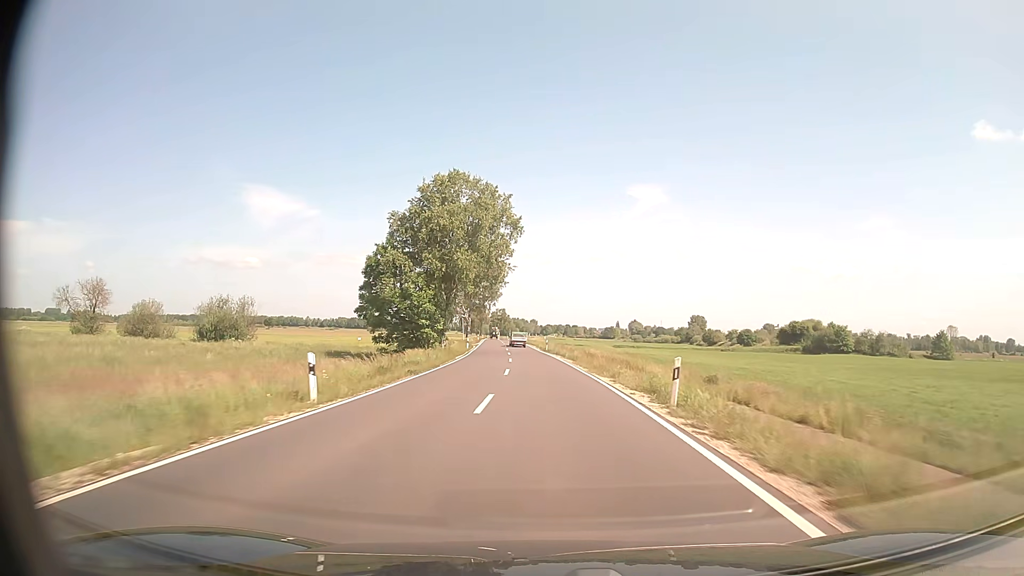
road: secondary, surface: asphalt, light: Day
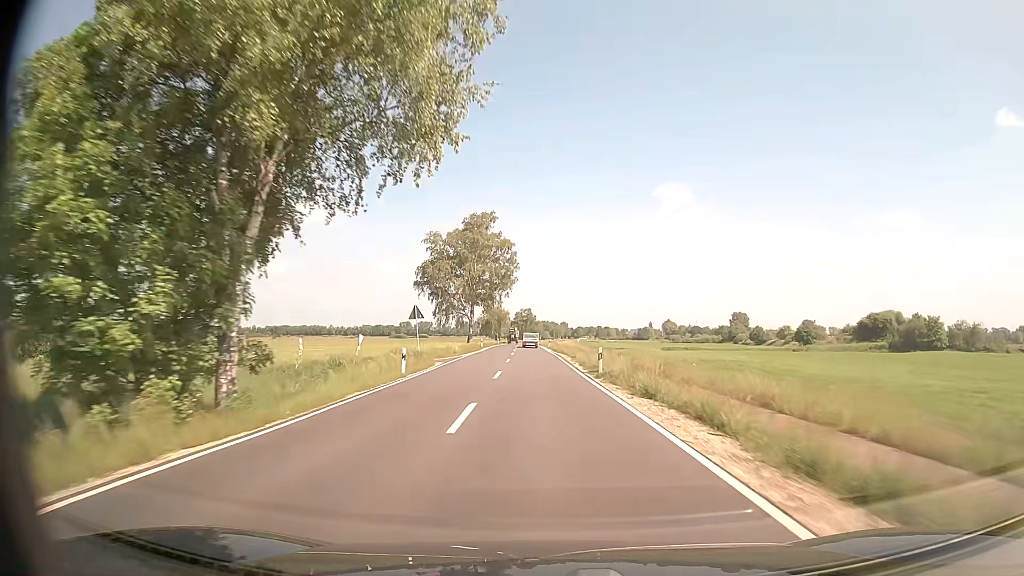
(-0.8, +38.7) m; -2°
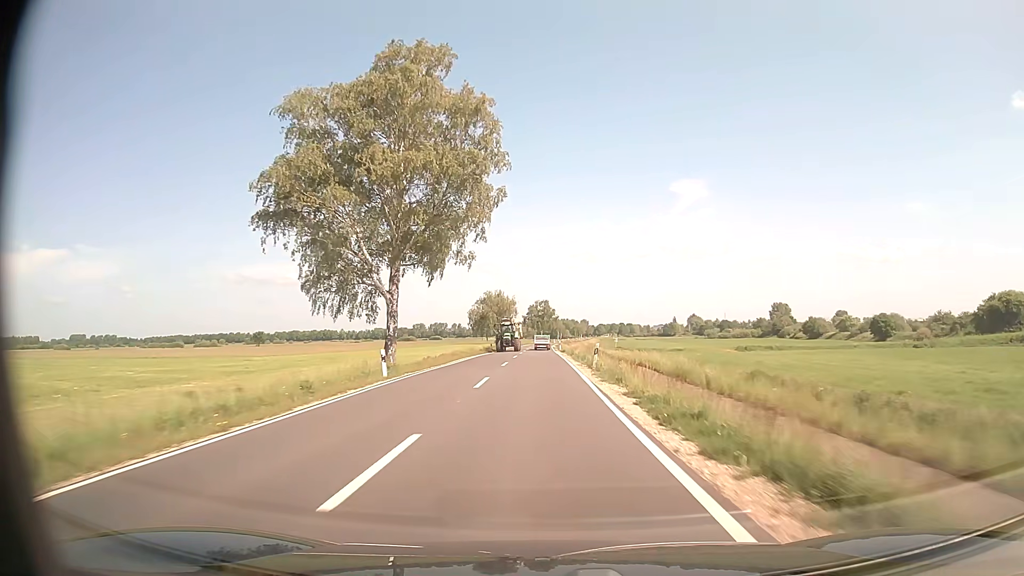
(-1.1, +52.7) m; -2°
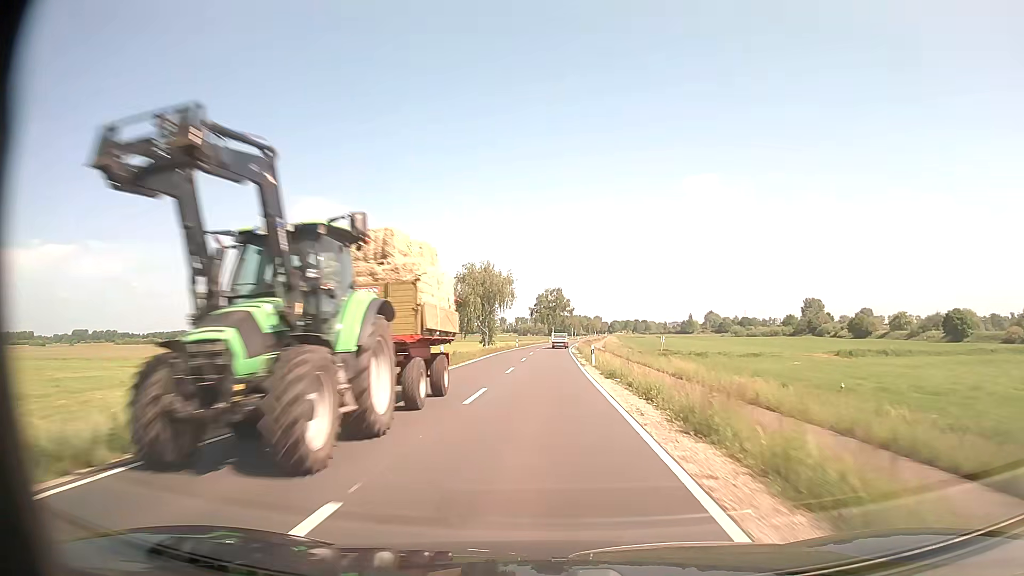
(-0.2, +40.1) m; -1°
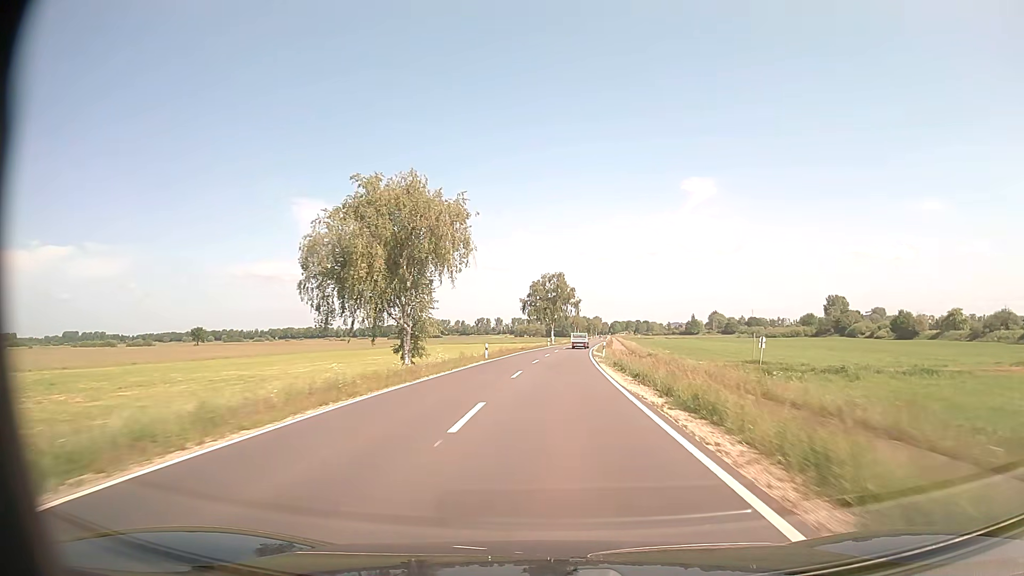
(-0.2, +40.4) m; 0°
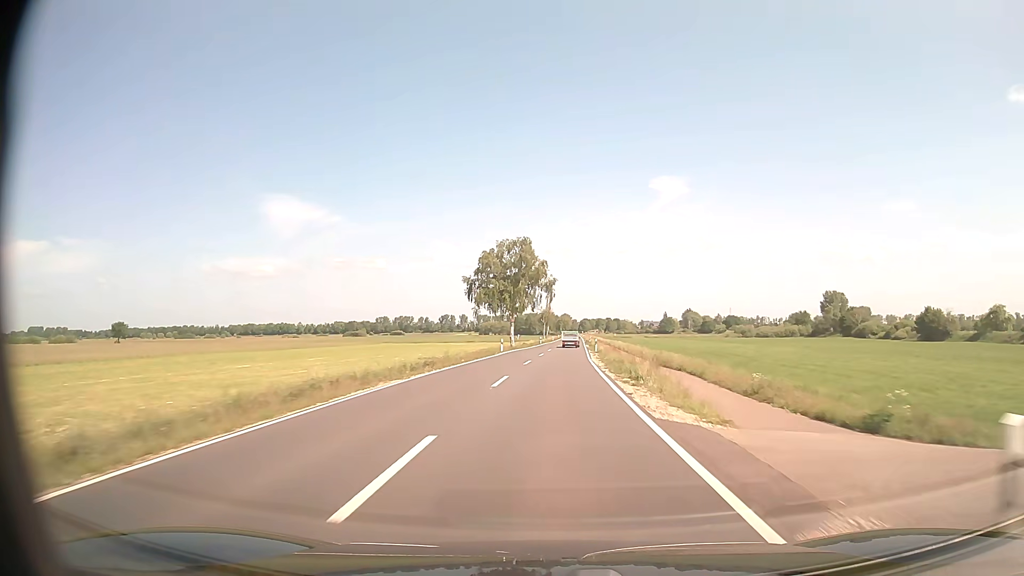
(+1.1, +40.7) m; +3°
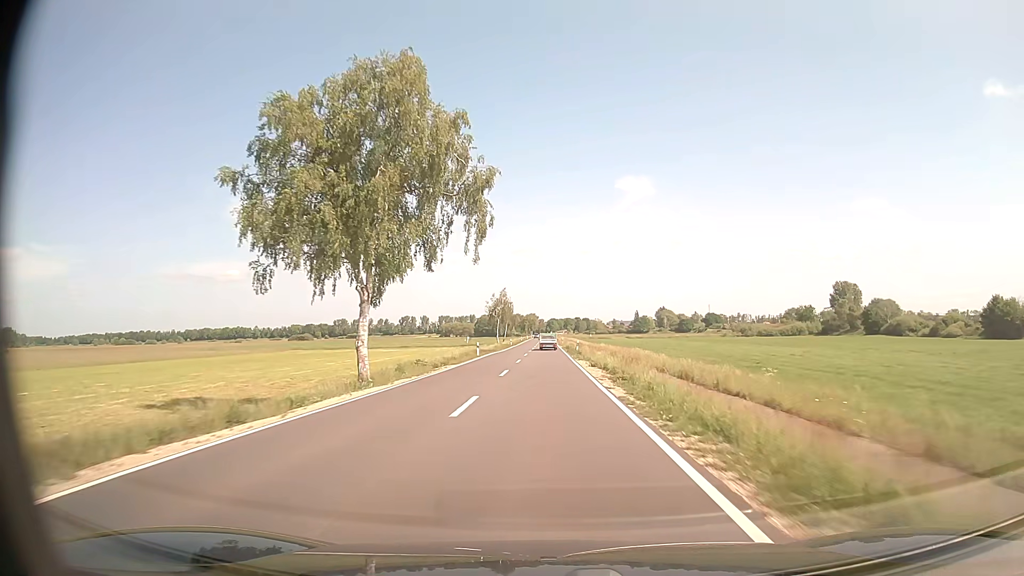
(+1.7, +53.9) m; +3°
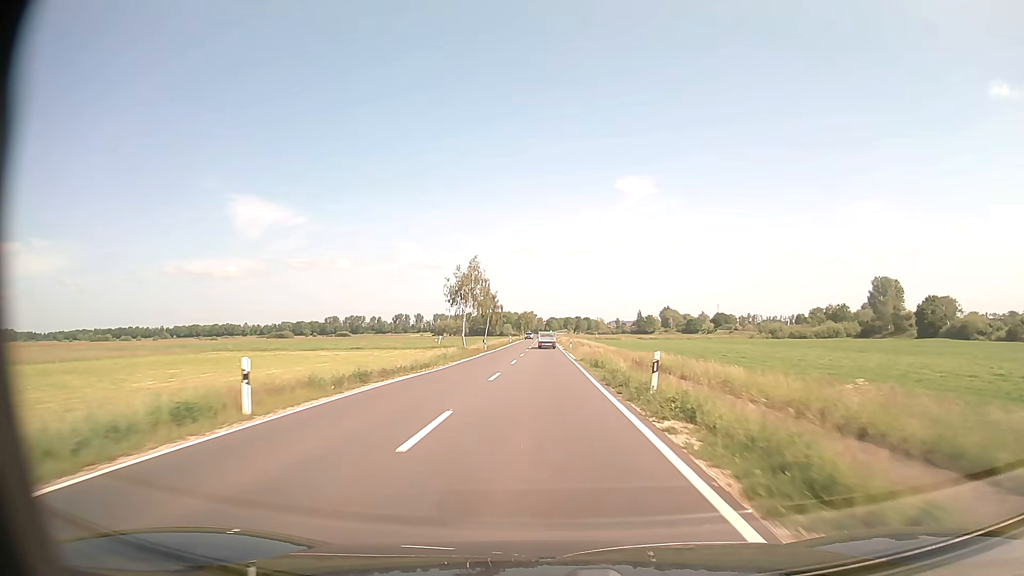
(0.0, +40.1) m; 0°
(0, +10) (0, +20) (0, +30) (0, +40) (0, +50) (0, +60) (0, +70) (0, +80) (0, +90) (-1, +100) m
